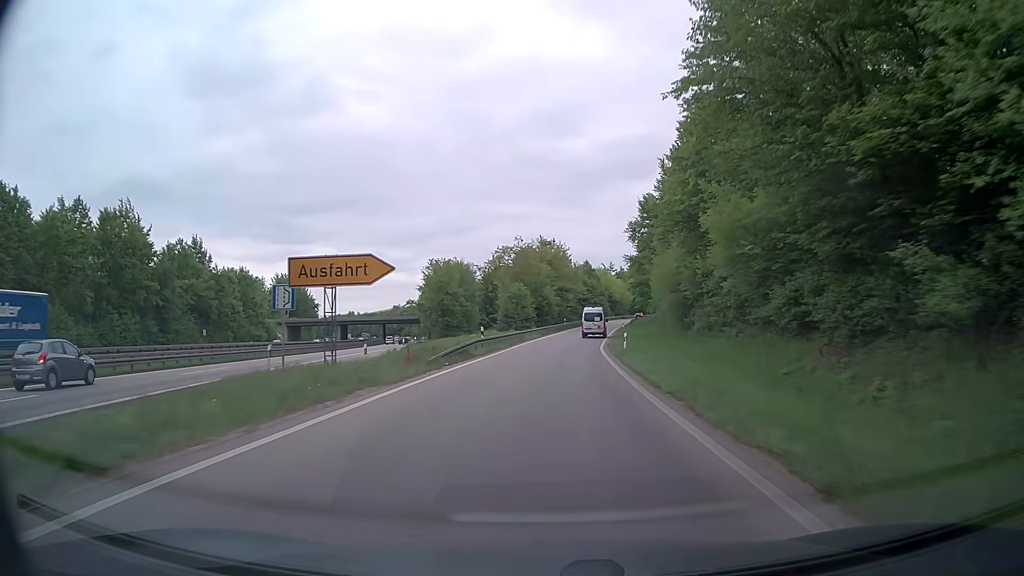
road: trunk_link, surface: asphalt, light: Day
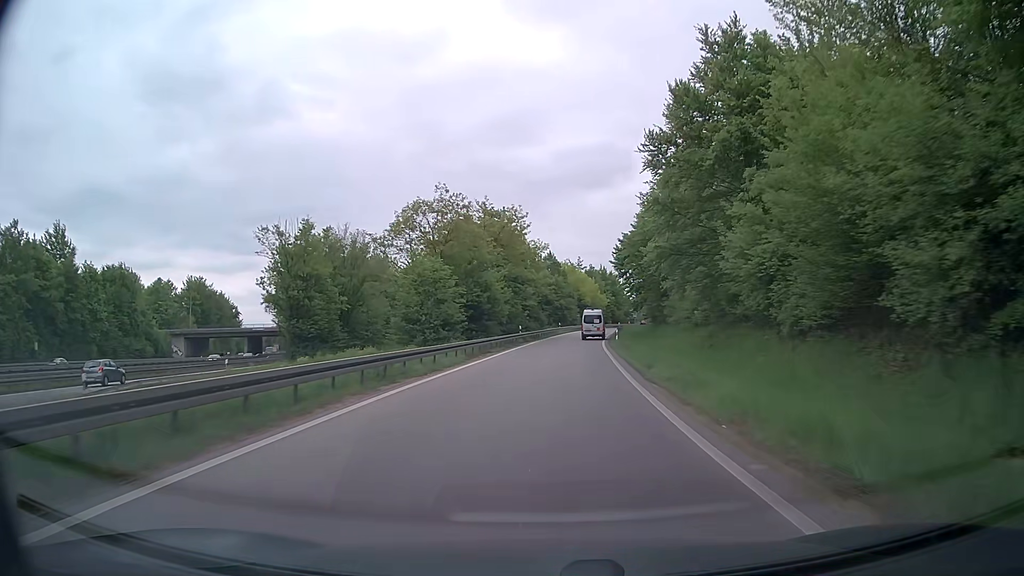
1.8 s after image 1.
(+1.0, +33.5) m; +4°
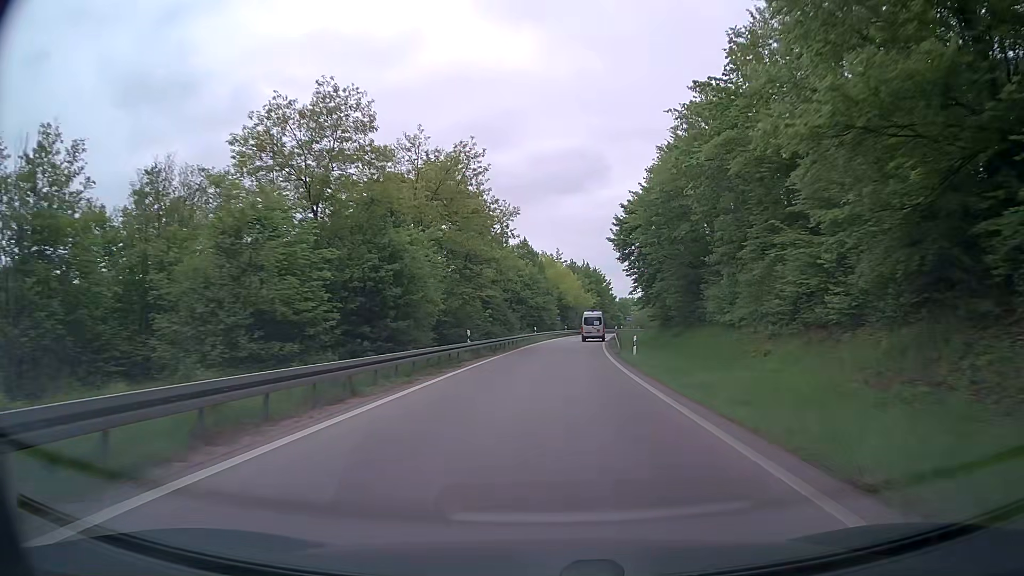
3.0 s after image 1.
(+0.4, +21.6) m; +2°
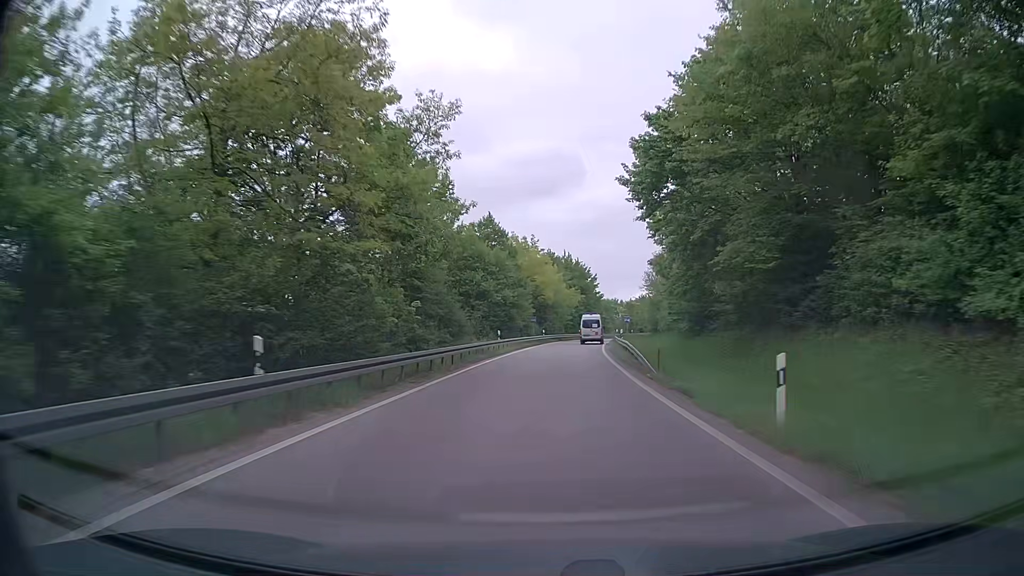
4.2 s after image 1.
(+0.4, +20.8) m; +2°
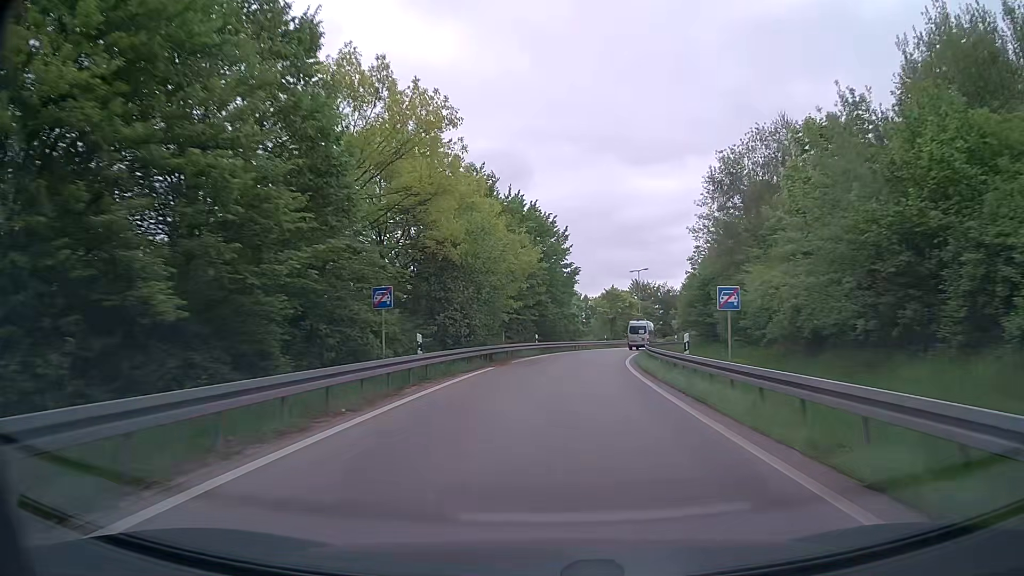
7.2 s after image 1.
(+1.7, +48.6) m; +4°
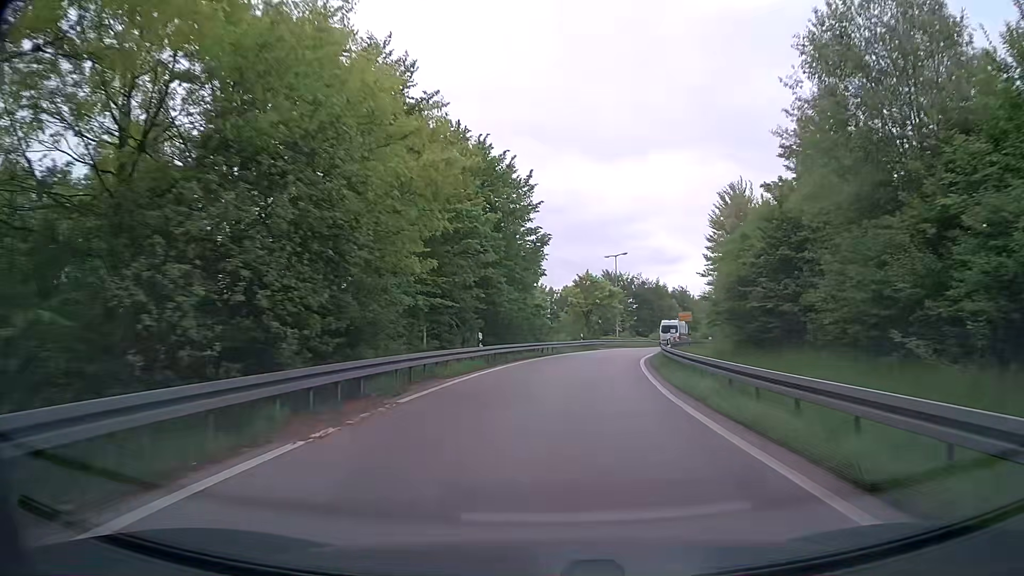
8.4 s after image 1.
(+0.4, +17.9) m; +3°
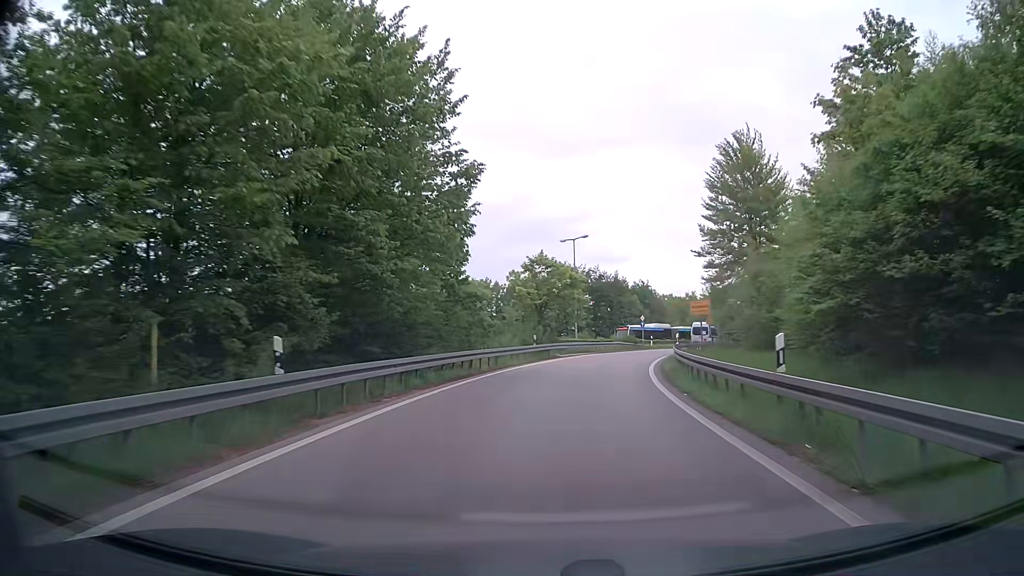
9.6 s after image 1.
(+0.5, +16.5) m; +4°
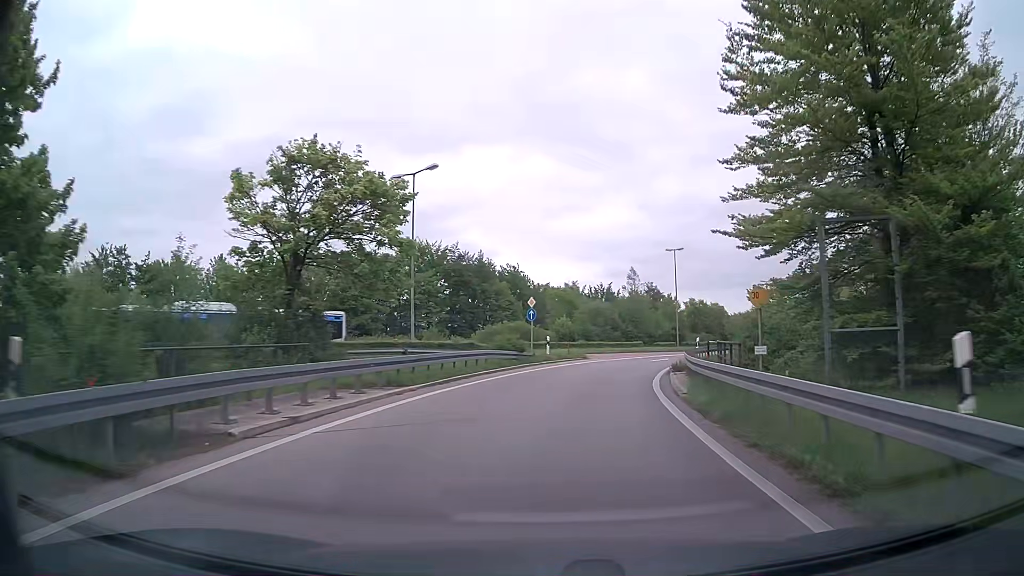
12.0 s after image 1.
(+2.9, +30.8) m; +12°
(0, +10) (+1, +20) (+3, +30) (+6, +39) (+10, +49) (+15, +57) (+20, +66) (+25, +75) (+30, +83) (+35, +92) m
